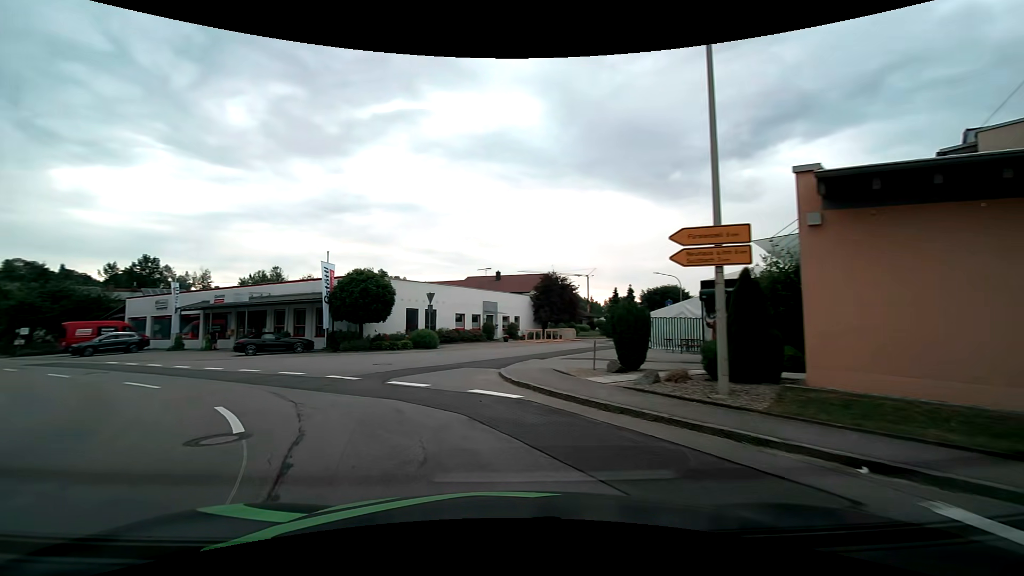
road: tertiary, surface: asphalt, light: Day
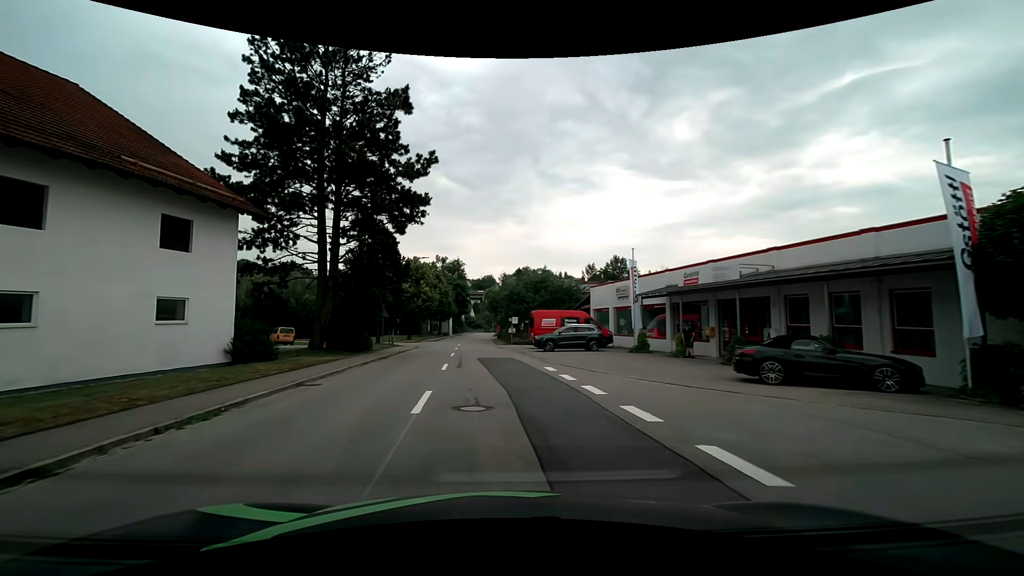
(-8.1, +15.6) m; -49°
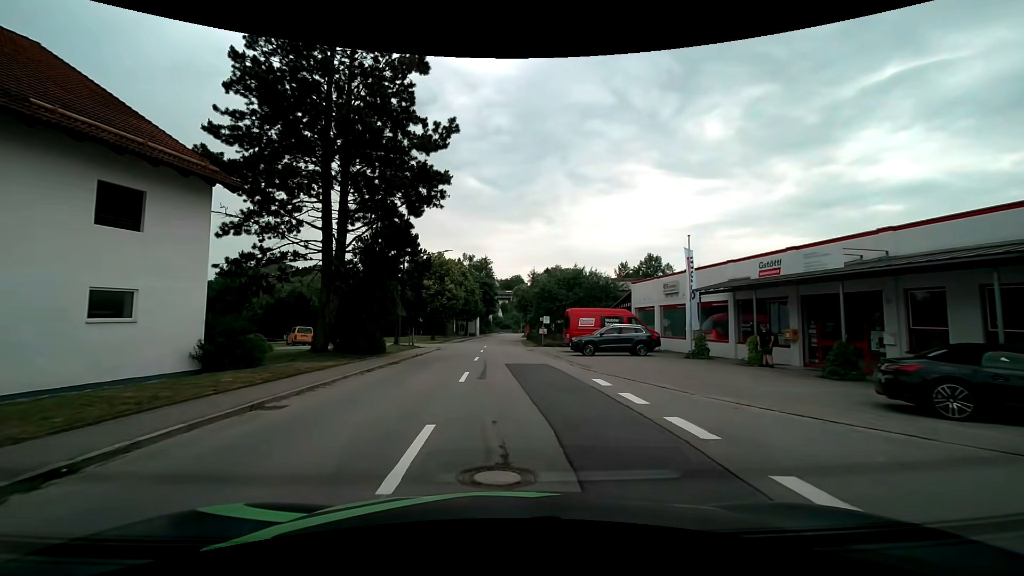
(-0.2, +4.2) m; -3°
(0, +10) (0, +20) (0, +30) (-1, +40) (-1, +50) (-1, +60) (0, +70) (0, +80) (0, +90) (+1, +100) m
